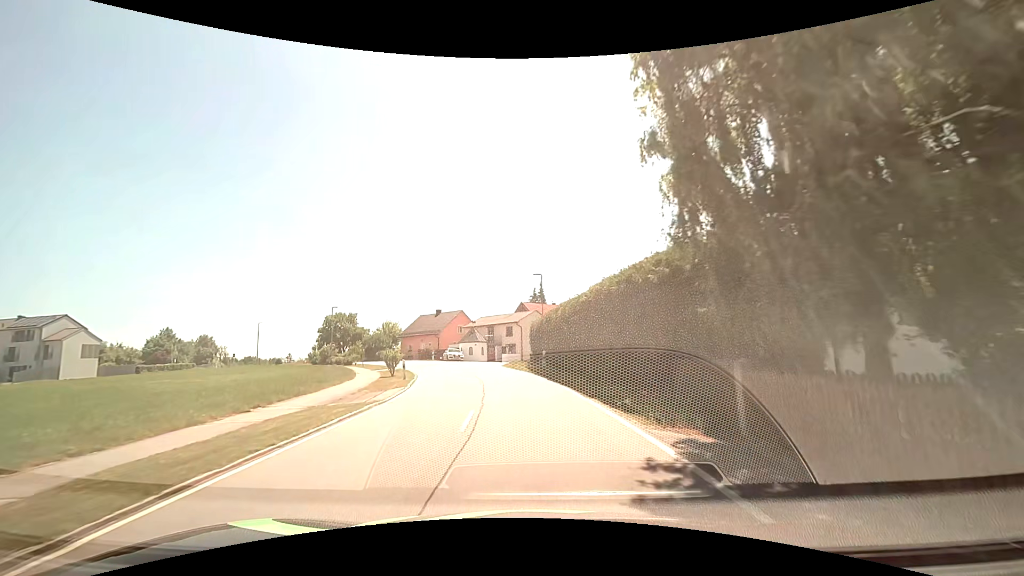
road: tertiary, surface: asphalt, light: Day
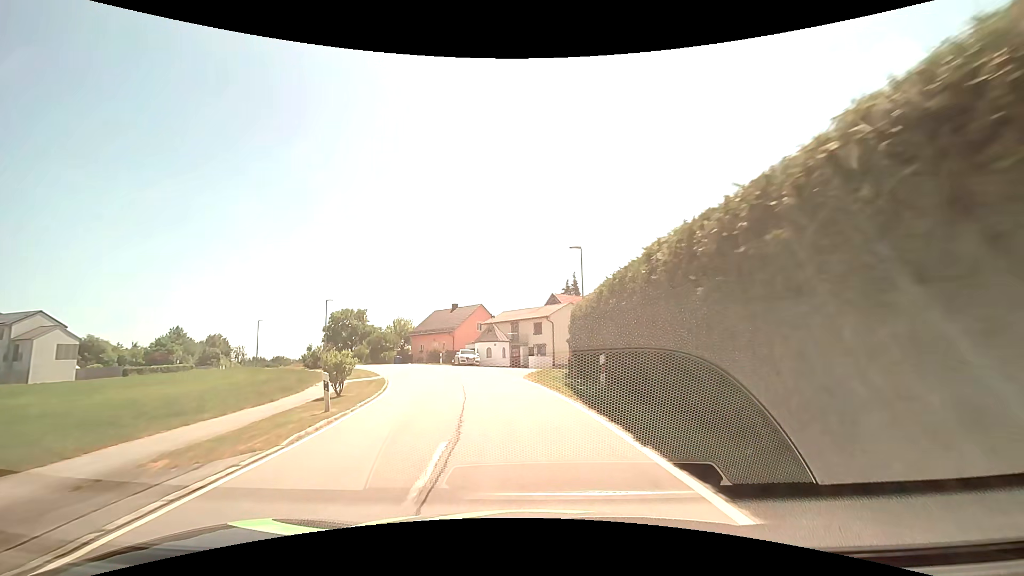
(-0.2, +12.7) m; -2°
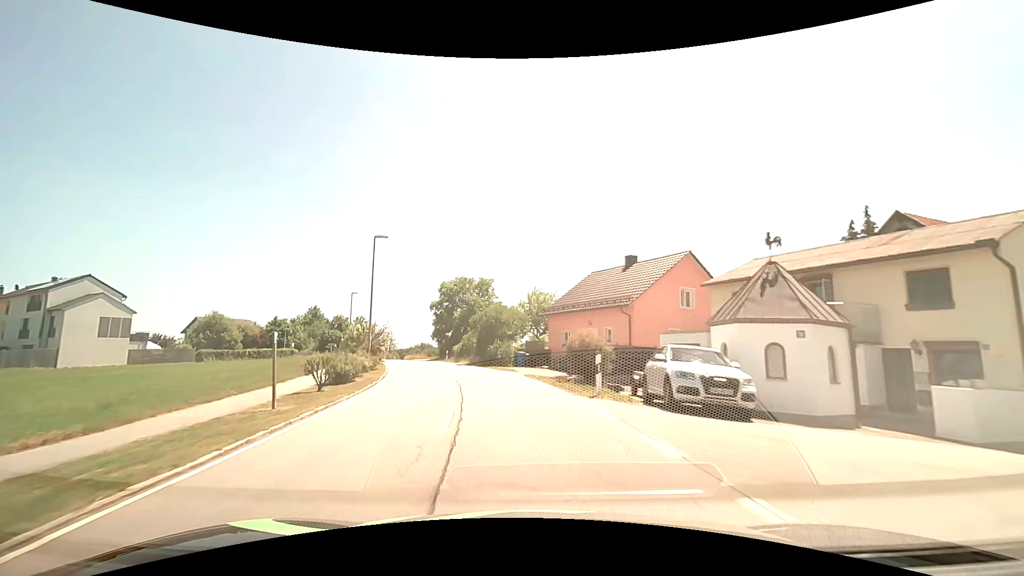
(-5.4, +33.1) m; -19°
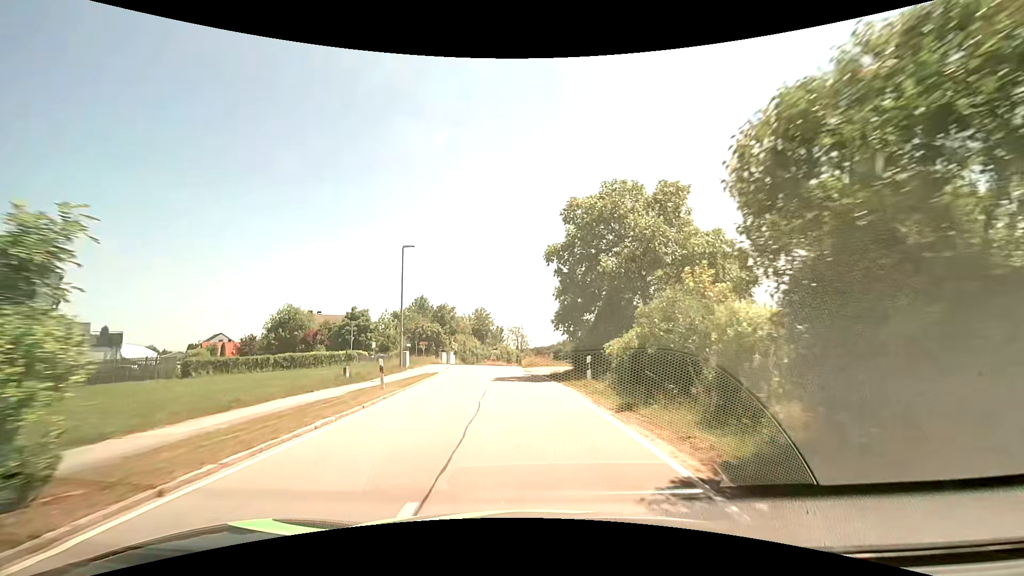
(-5.0, +32.8) m; -17°
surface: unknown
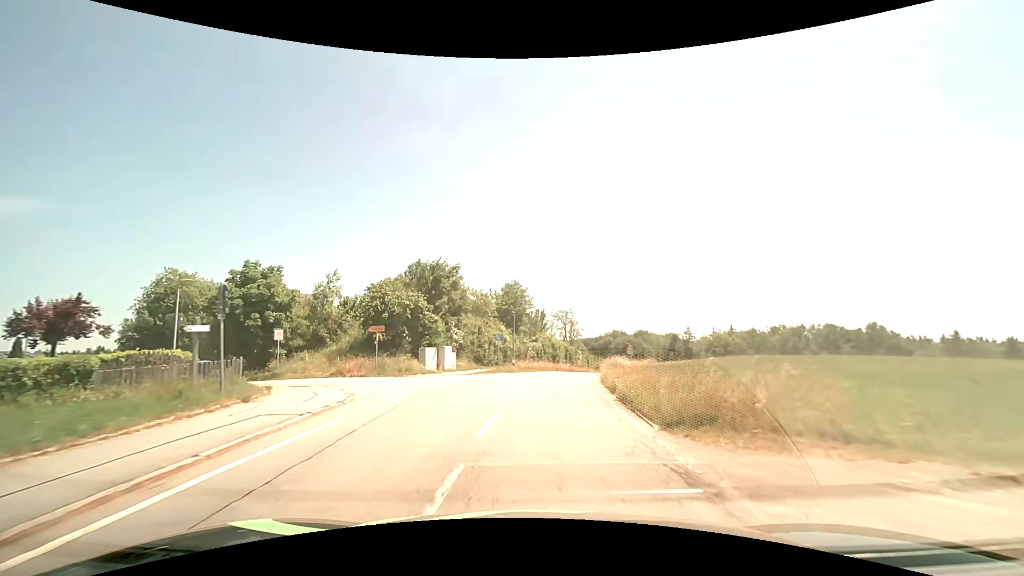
(-2.1, +34.9) m; -5°
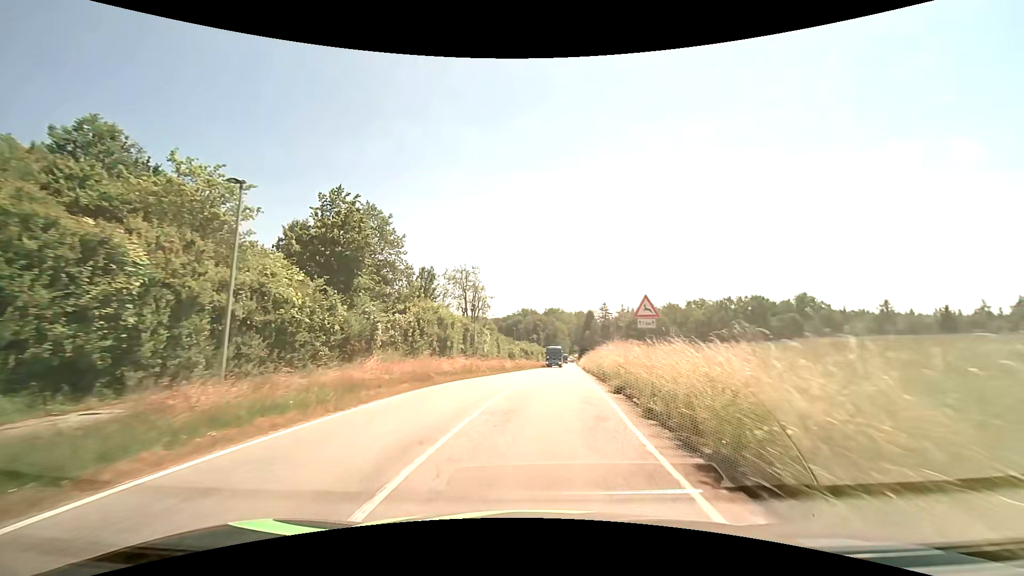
(+2.6, +34.9) m; +10°
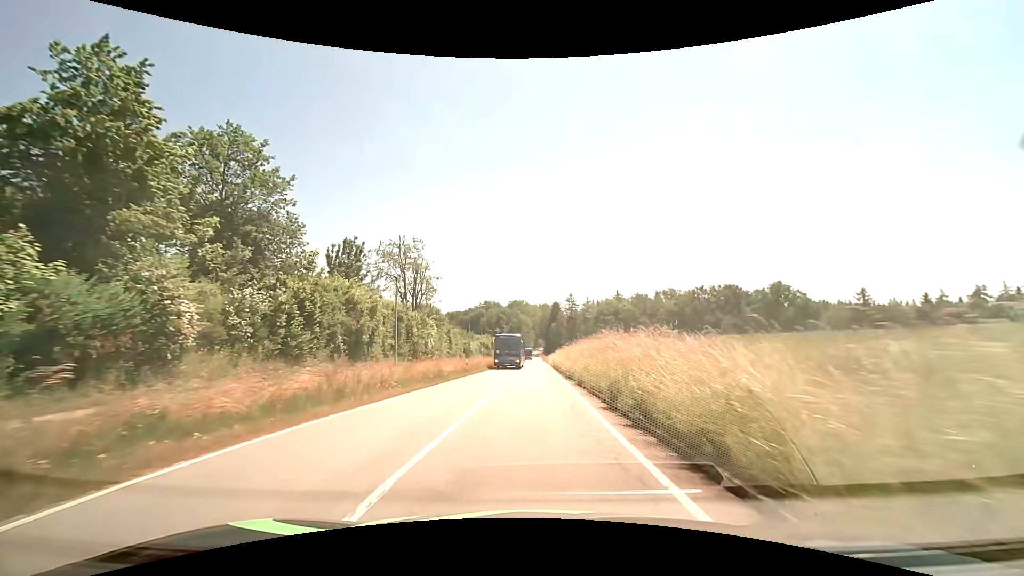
(+0.6, +14.0) m; +4°
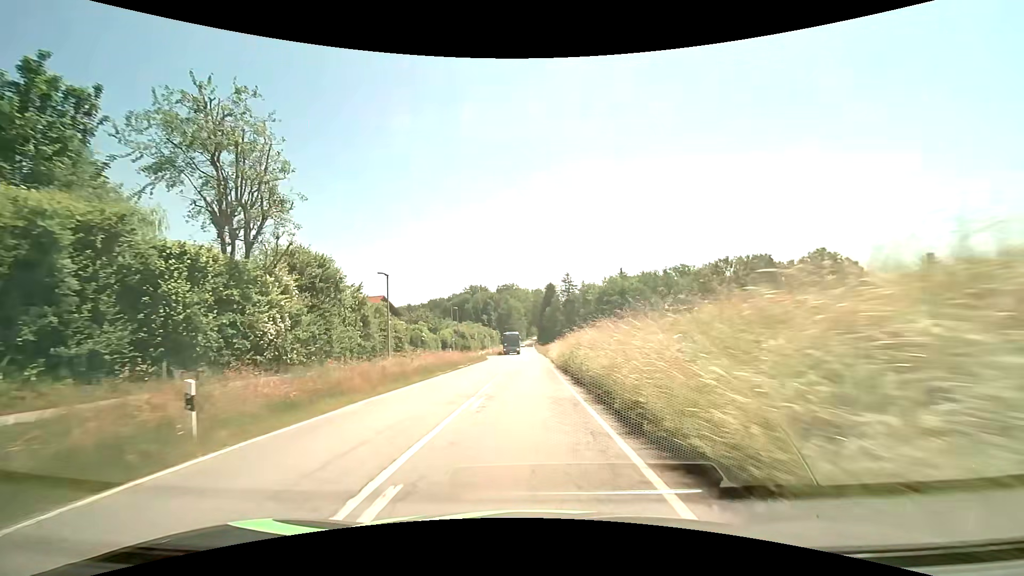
(+0.5, +29.1) m; +1°
(0, +10) (0, +20) (0, +30) (0, +40) (0, +50) (-1, +60) (-1, +70) (-1, +80) (-1, +90) (-1, +100) m
